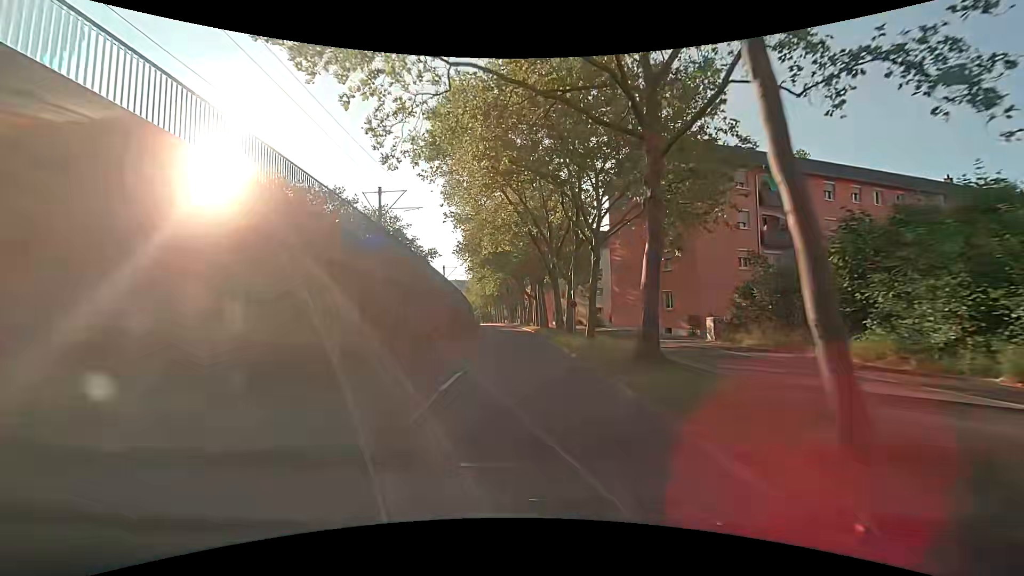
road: tertiary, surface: asphalt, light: Day
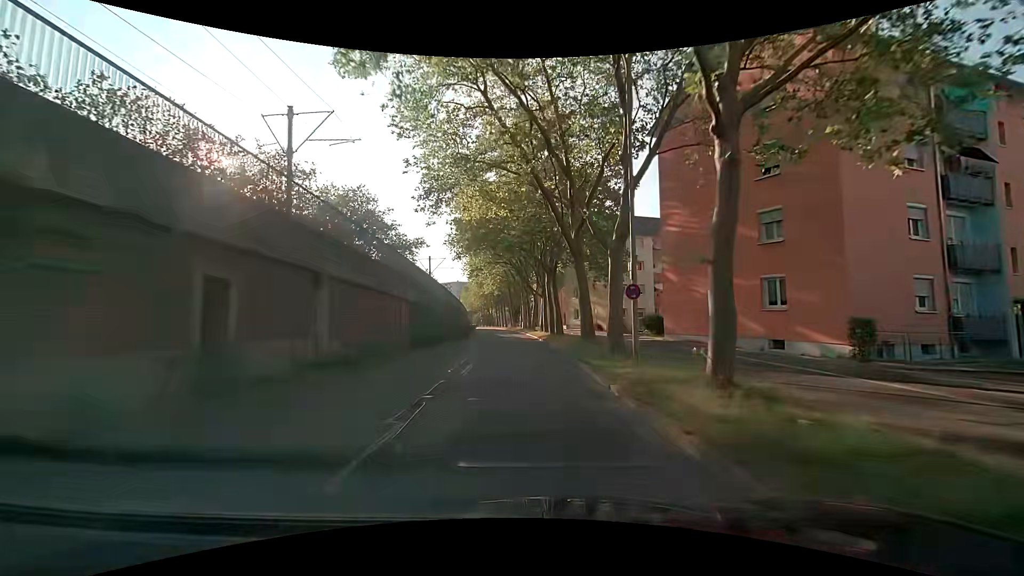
(-0.3, +14.3) m; -1°
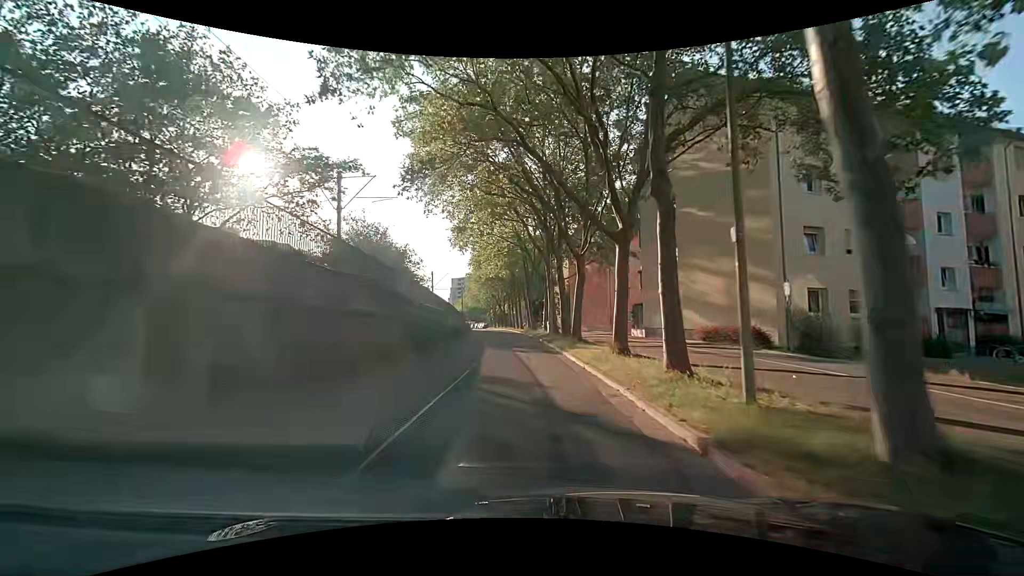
(-1.2, +34.8) m; -4°
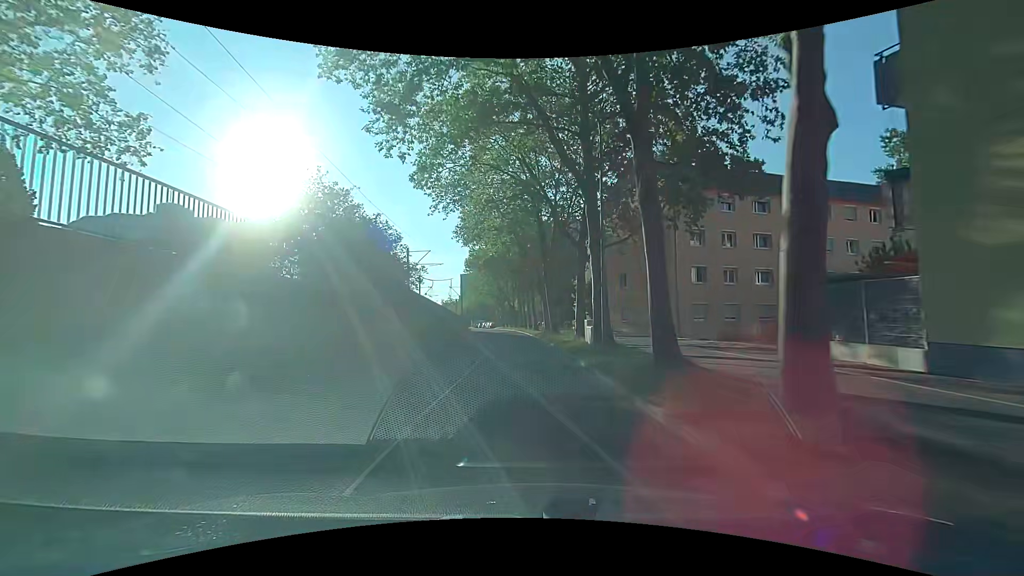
(-0.1, +20.6) m; -1°
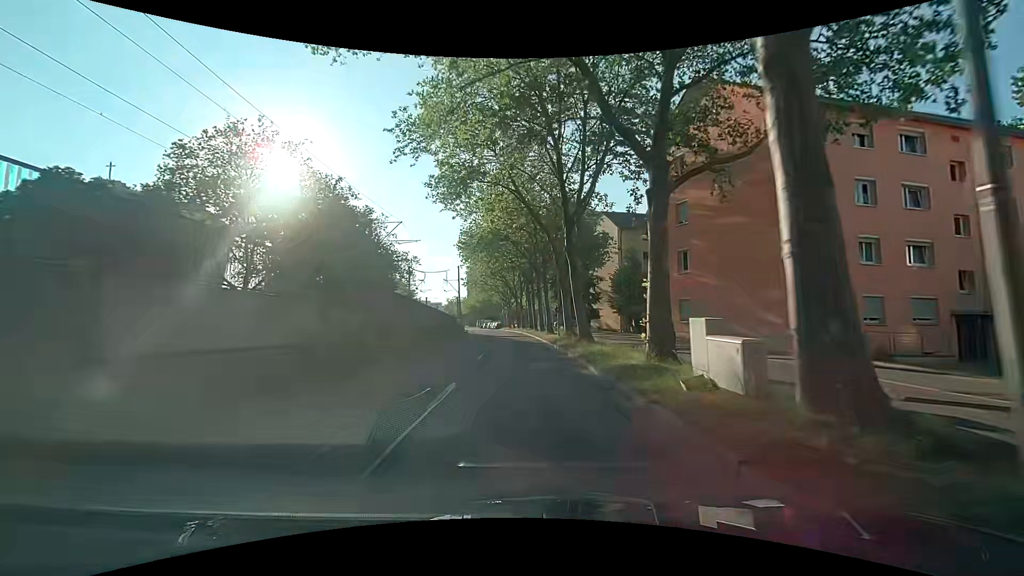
(-0.1, +14.0) m; -1°
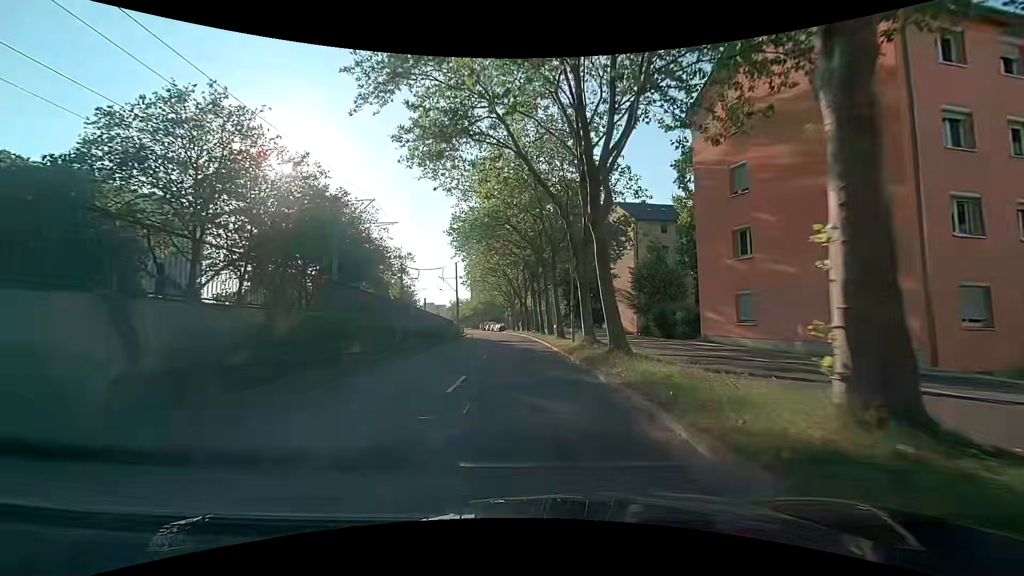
(0.0, +7.1) m; 0°
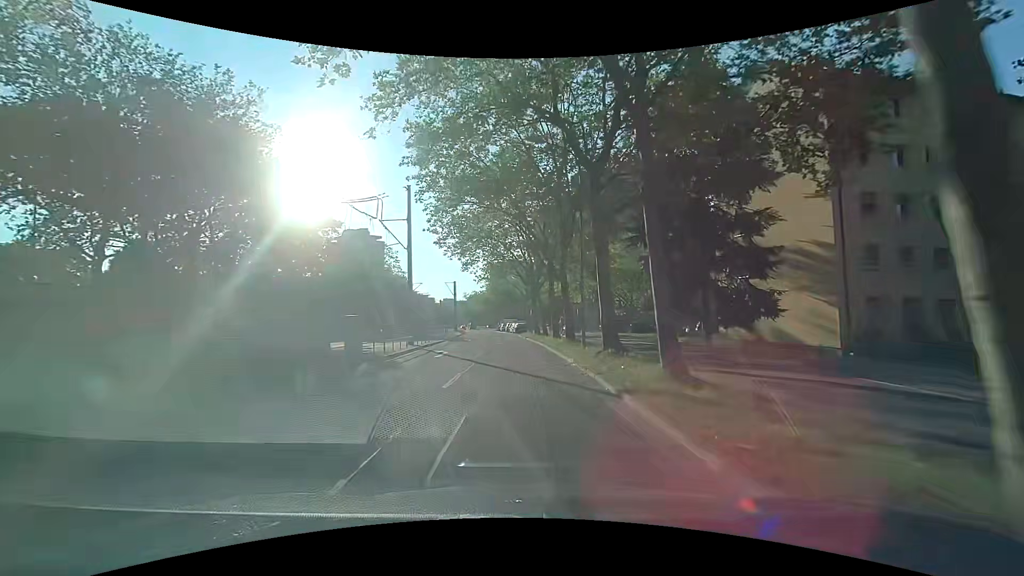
(-1.2, +35.8) m; -4°
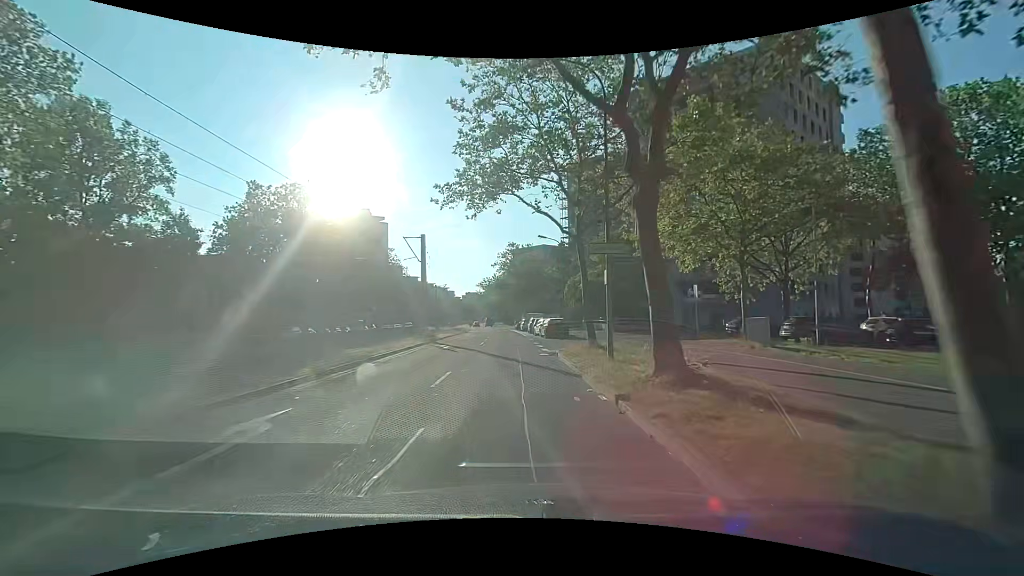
(-0.9, +36.4) m; -3°
(0, +10) (0, +20) (-1, +30) (-1, +40) (-2, +50) (-2, +60) (-3, +70) (-4, +80) (-5, +90) (-6, +100) m
